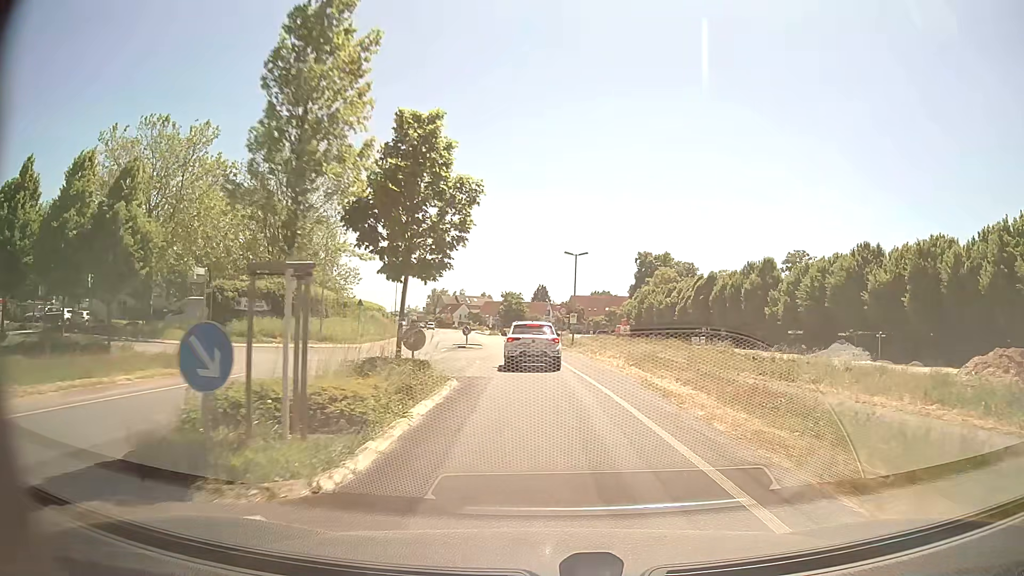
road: tertiary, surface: asphalt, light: Day
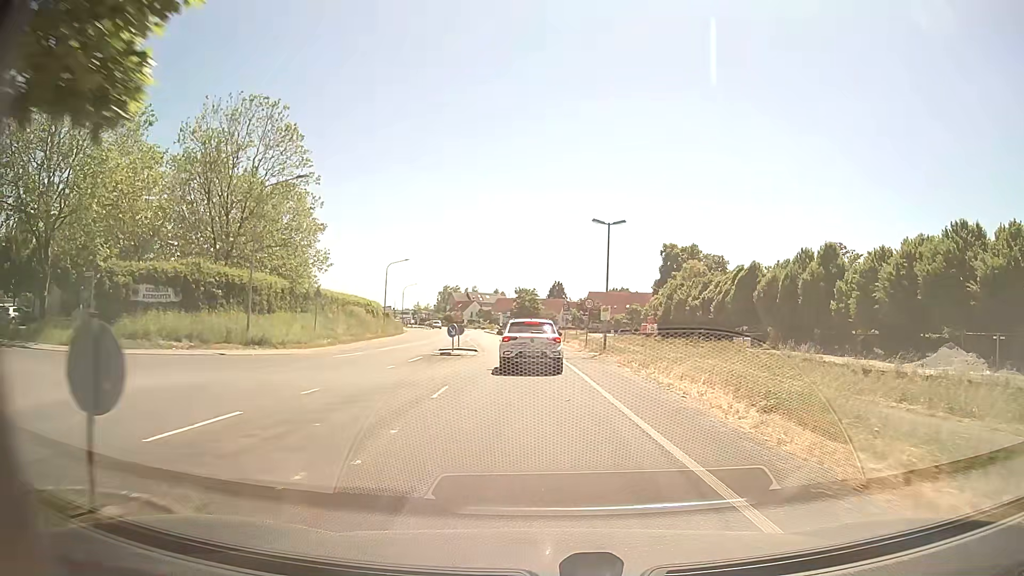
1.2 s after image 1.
(-0.1, +12.9) m; -1°
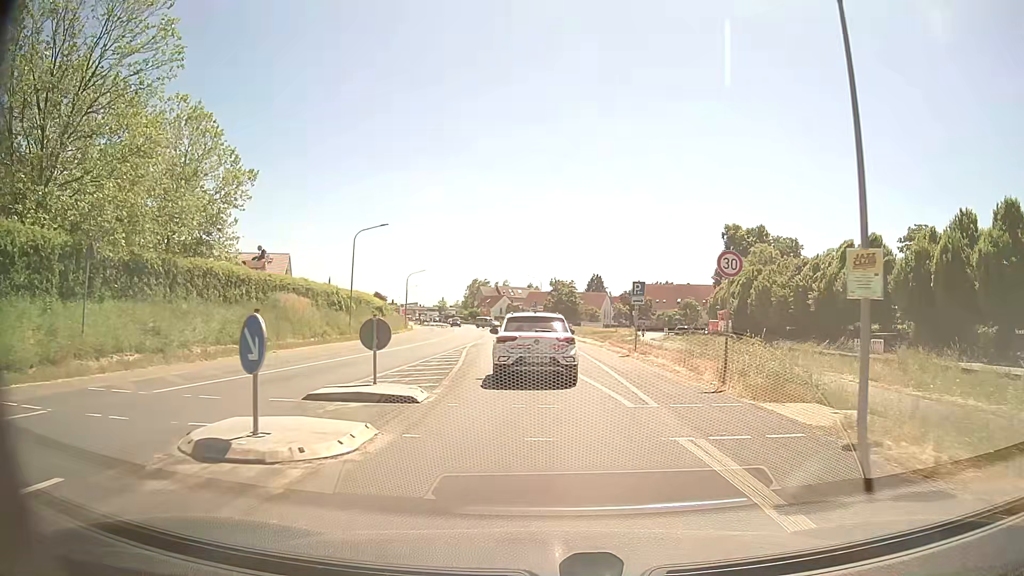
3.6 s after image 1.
(-0.6, +22.9) m; -3°
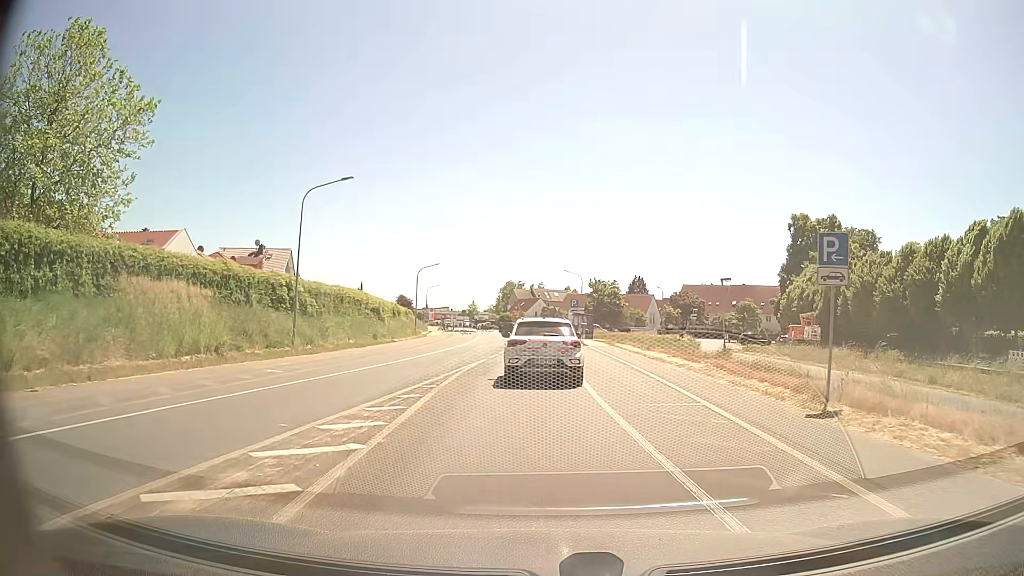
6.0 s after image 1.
(-0.4, +16.3) m; -3°
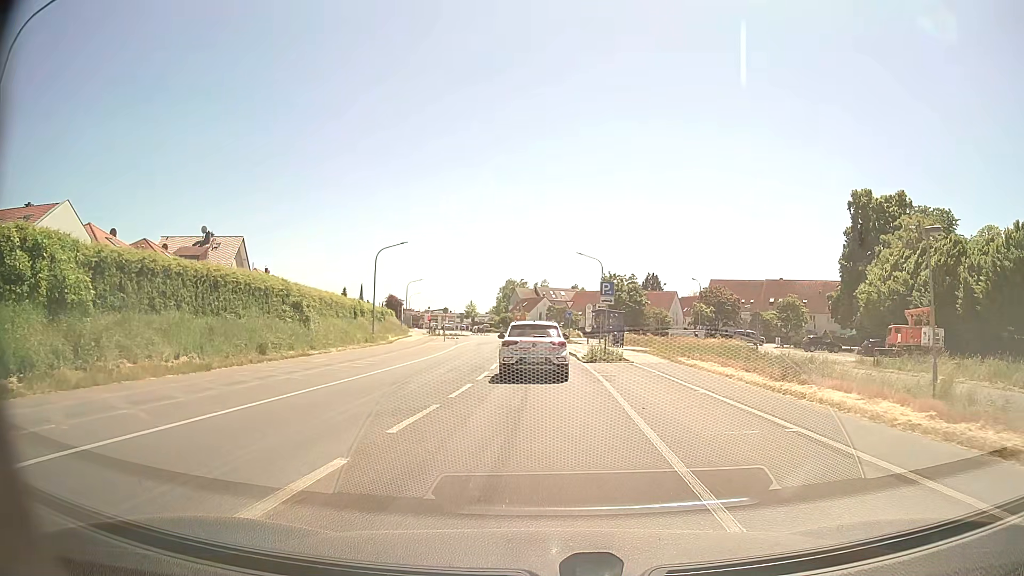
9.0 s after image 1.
(-0.3, +20.4) m; -1°
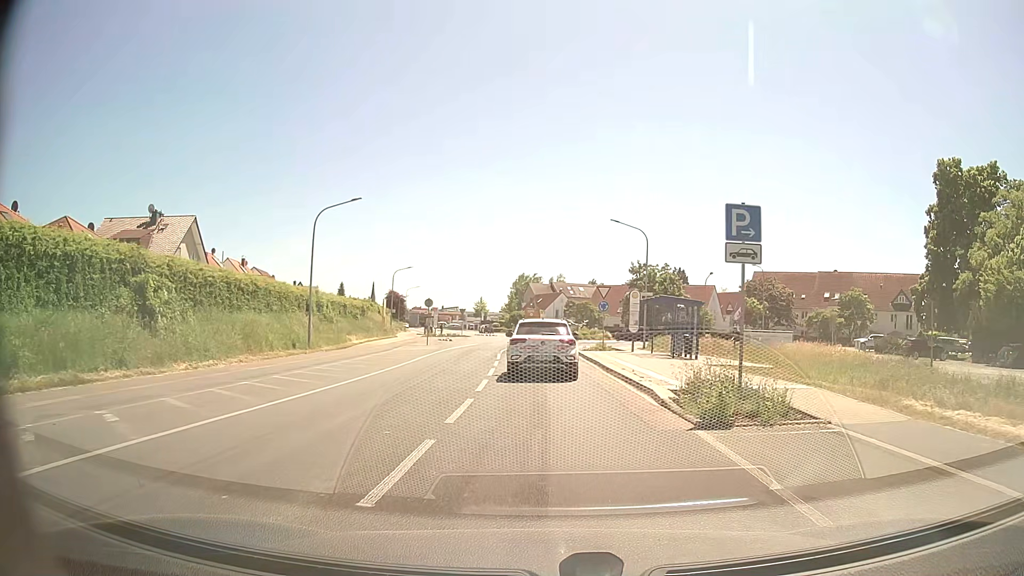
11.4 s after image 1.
(-0.2, +17.6) m; -1°
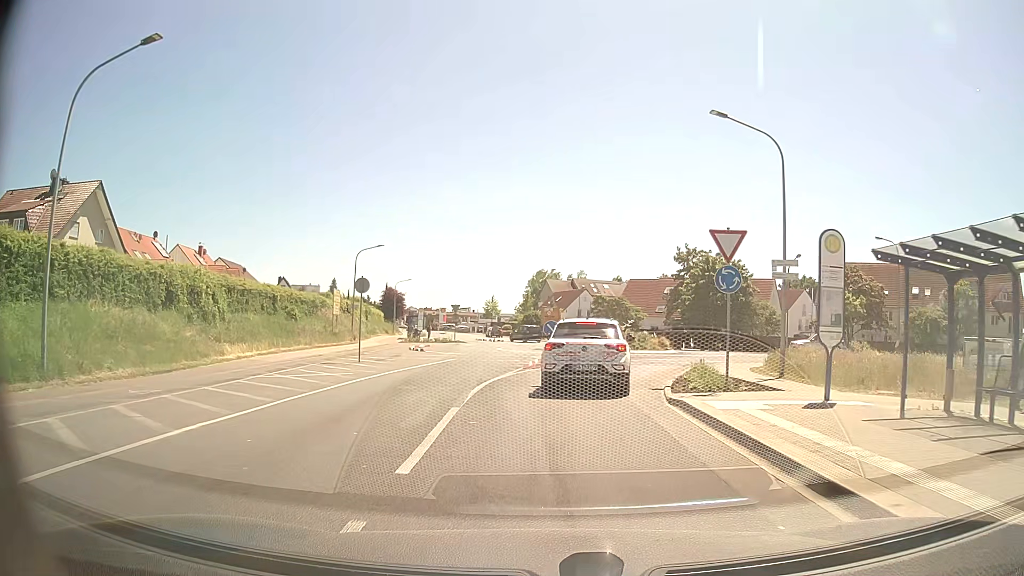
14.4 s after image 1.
(-0.2, +21.5) m; -2°
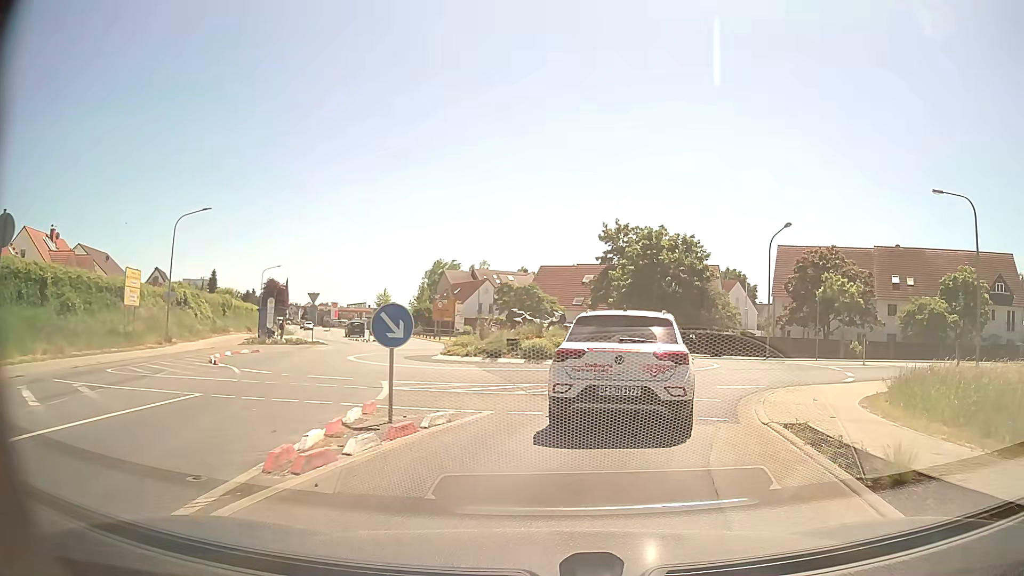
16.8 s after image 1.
(+0.9, +15.6) m; +9°
(+1, +10) (+5, +19) (+9, +28) (+5, +37) (-3, +42) (-9, +50) (-15, +59) (-19, +68) (-23, +77) (-26, +86) m
